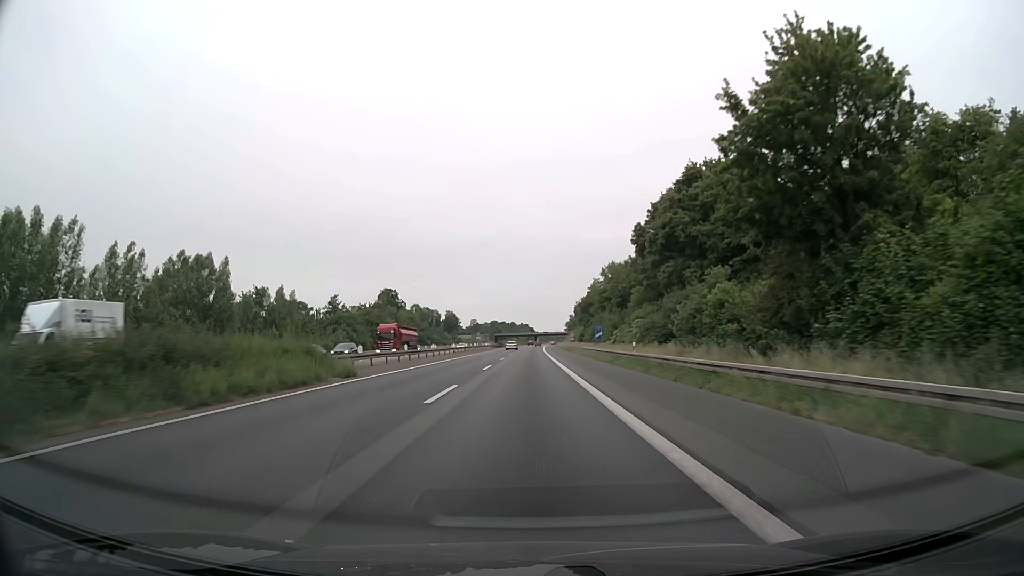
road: motorway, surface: asphalt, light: Day
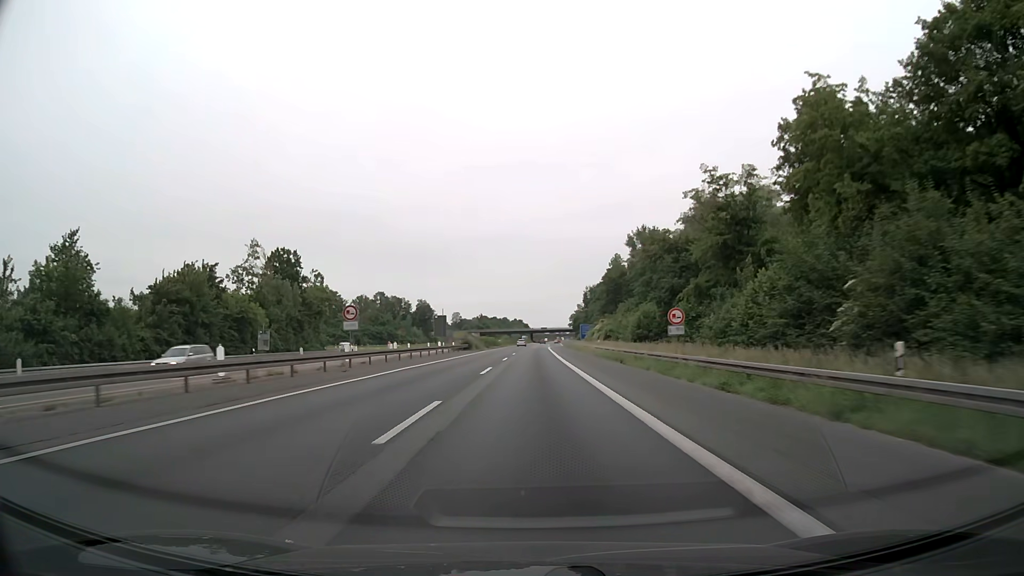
(+0.1, +78.1) m; +1°
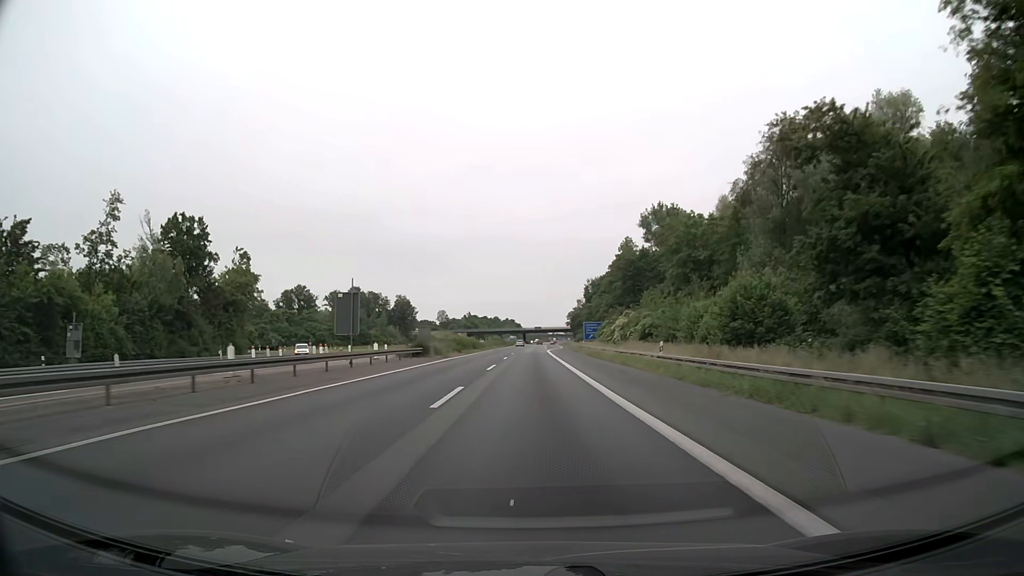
(0.0, +31.7) m; 0°
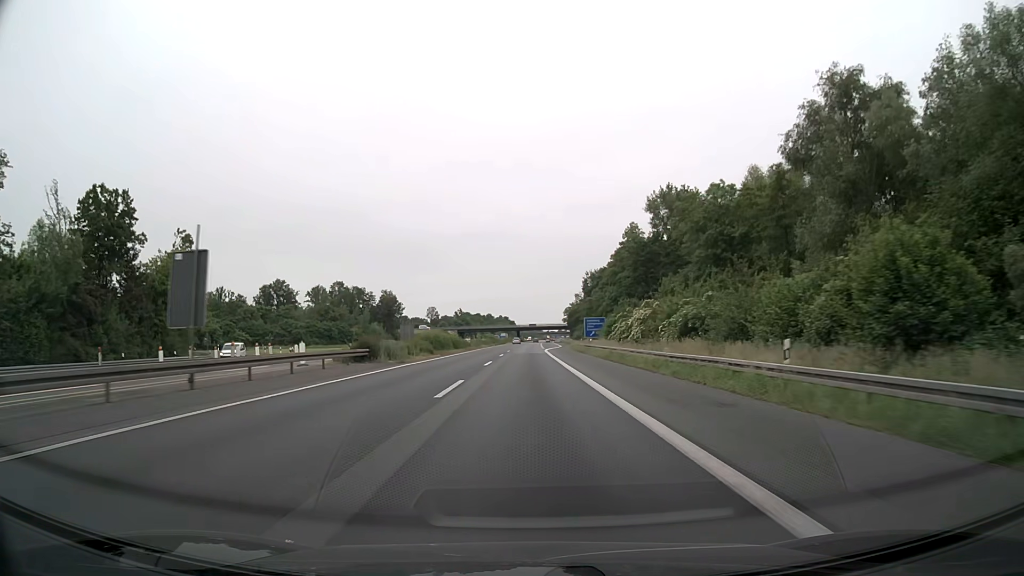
(+0.1, +15.9) m; +1°
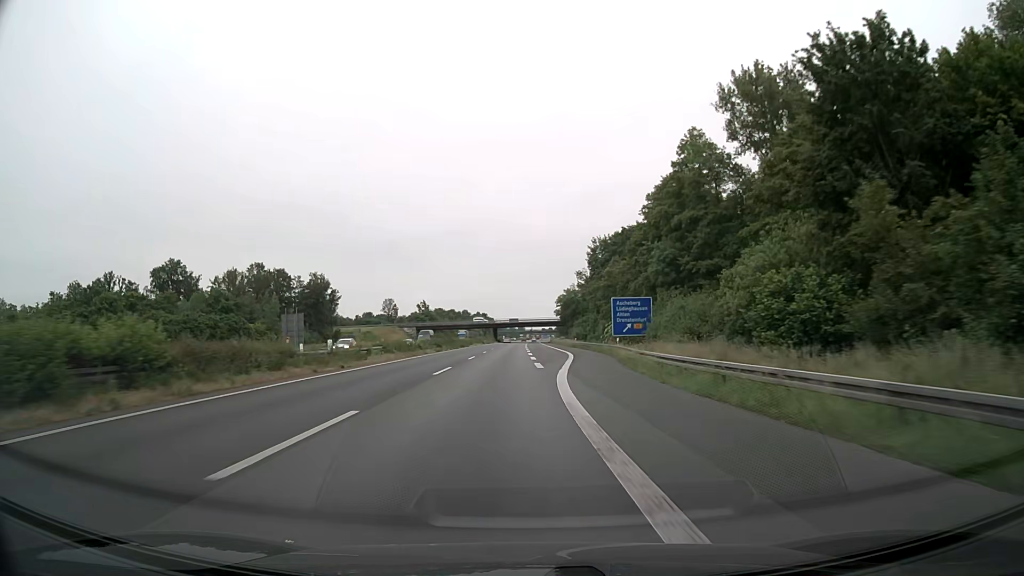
(+0.8, +62.9) m; +1°
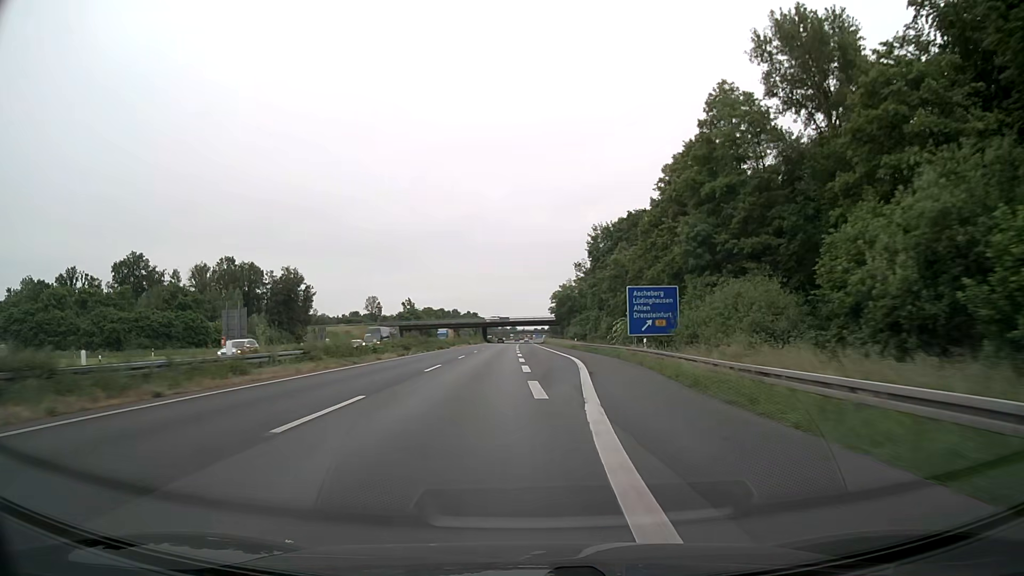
(+0.1, +15.2) m; +1°
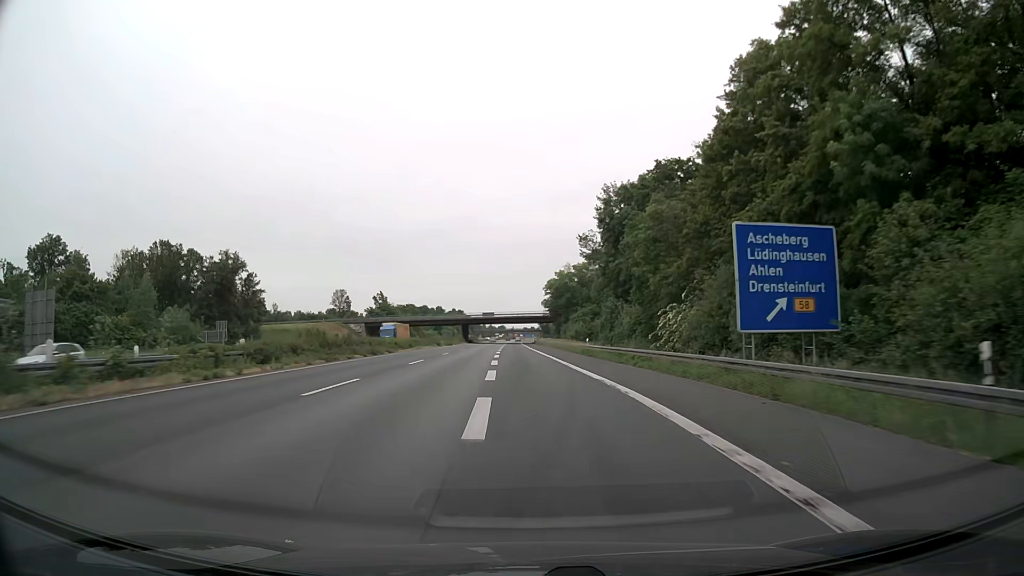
(+0.2, +29.6) m; +1°
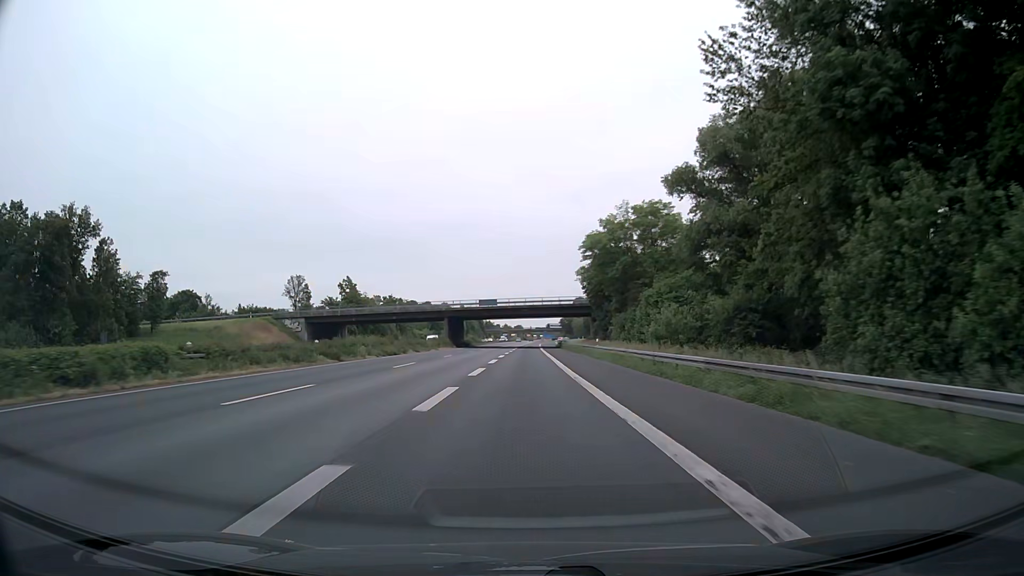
(-0.5, +55.9) m; -2°
(0, +10) (0, +20) (0, +30) (0, +40) (0, +50) (0, +60) (0, +70) (0, +80) (0, +90) (0, +100) m
